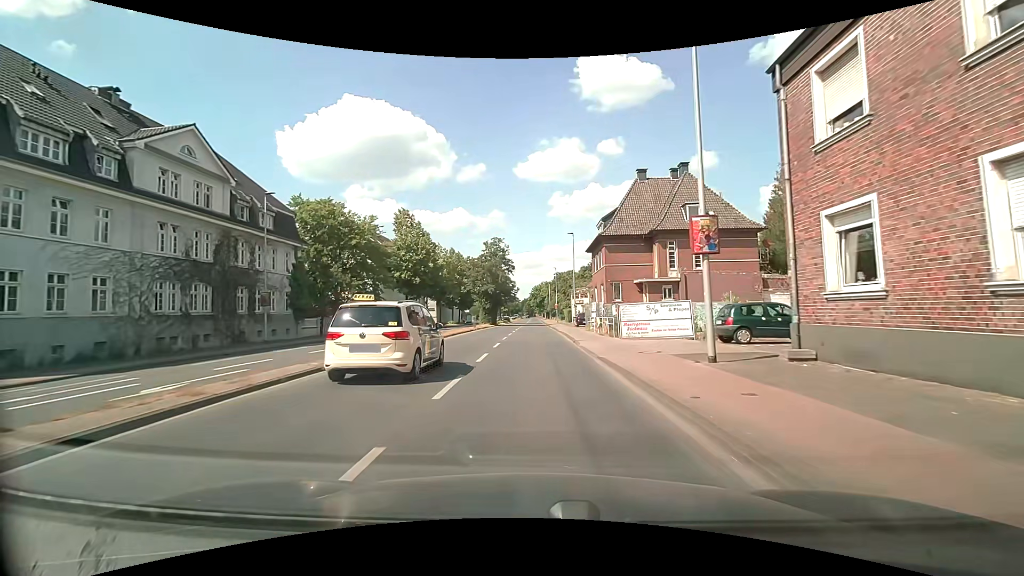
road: secondary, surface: asphalt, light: Day
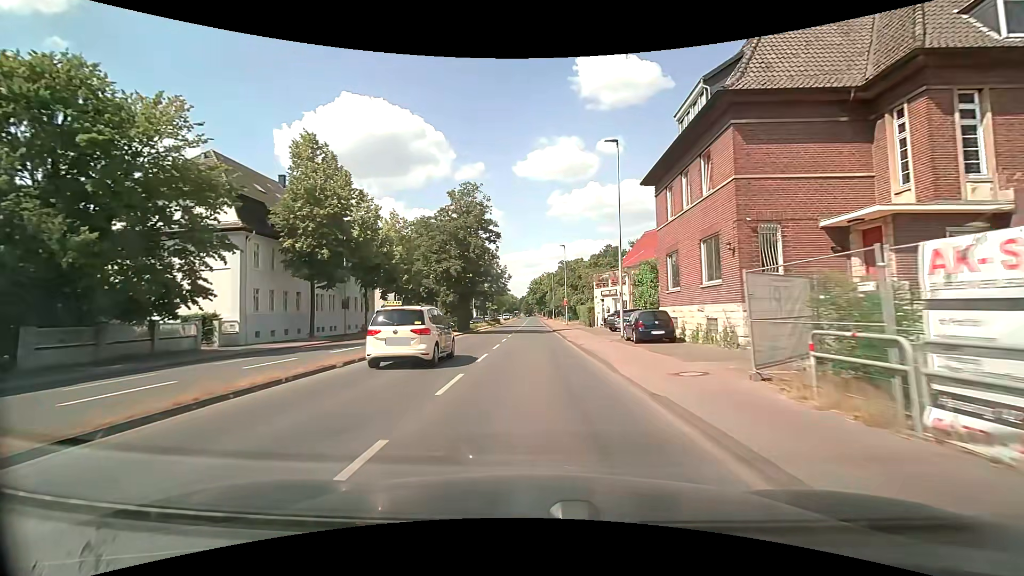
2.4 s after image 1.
(-0.4, +29.7) m; -1°
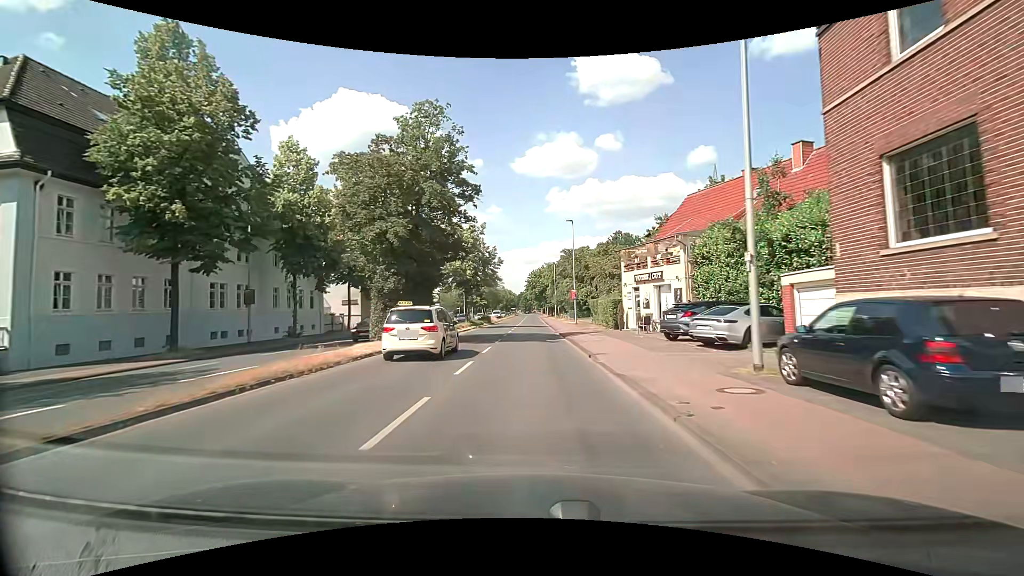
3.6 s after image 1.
(+0.1, +15.5) m; 0°
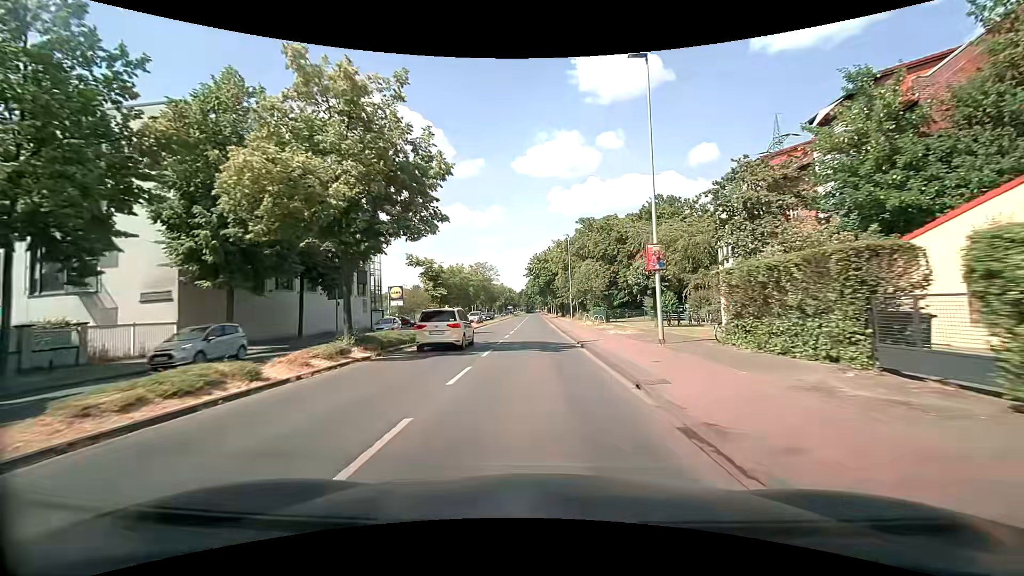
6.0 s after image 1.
(-0.1, +31.7) m; 0°
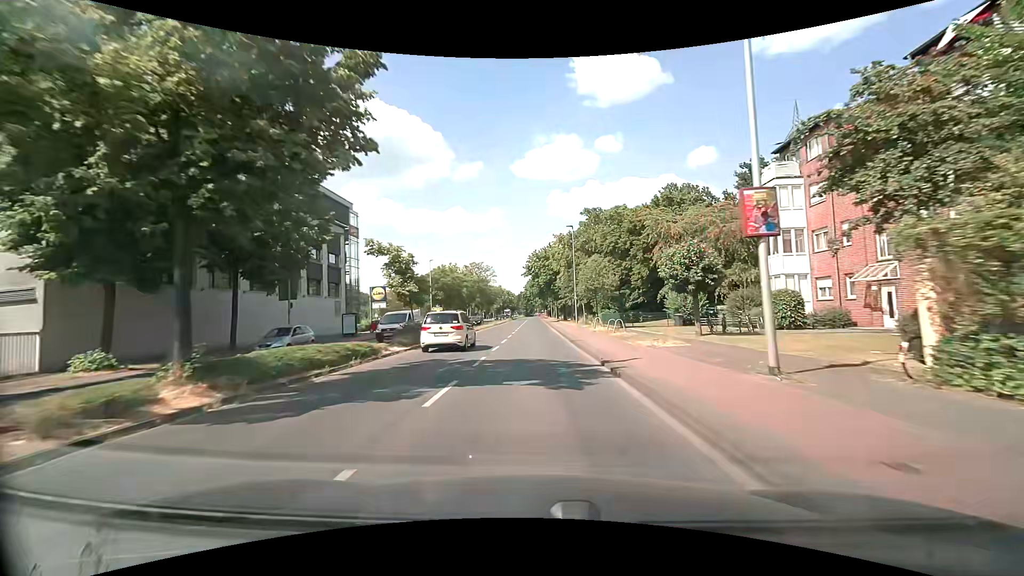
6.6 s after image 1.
(0.0, +8.0) m; 0°
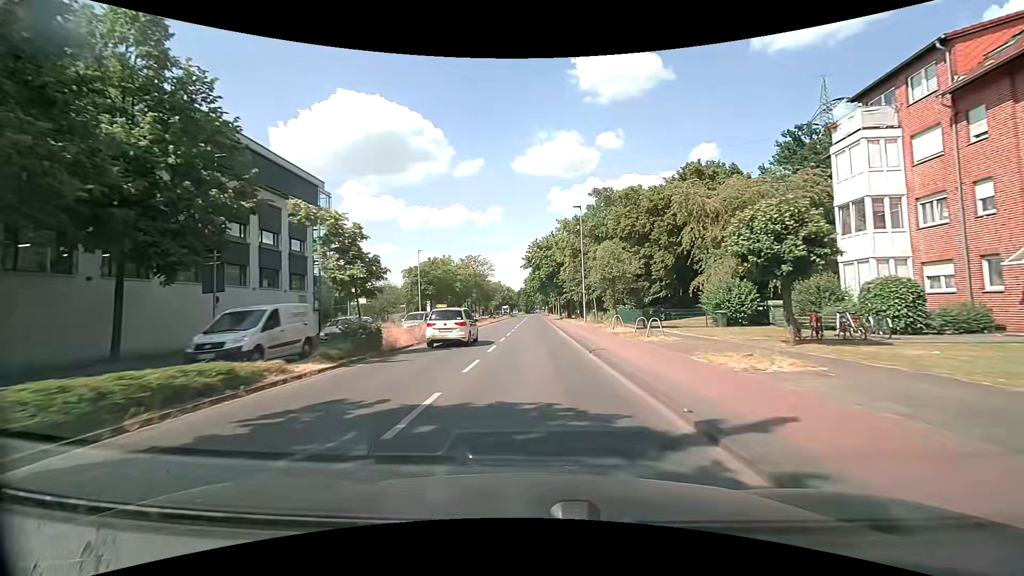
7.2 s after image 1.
(0.0, +8.1) m; 0°
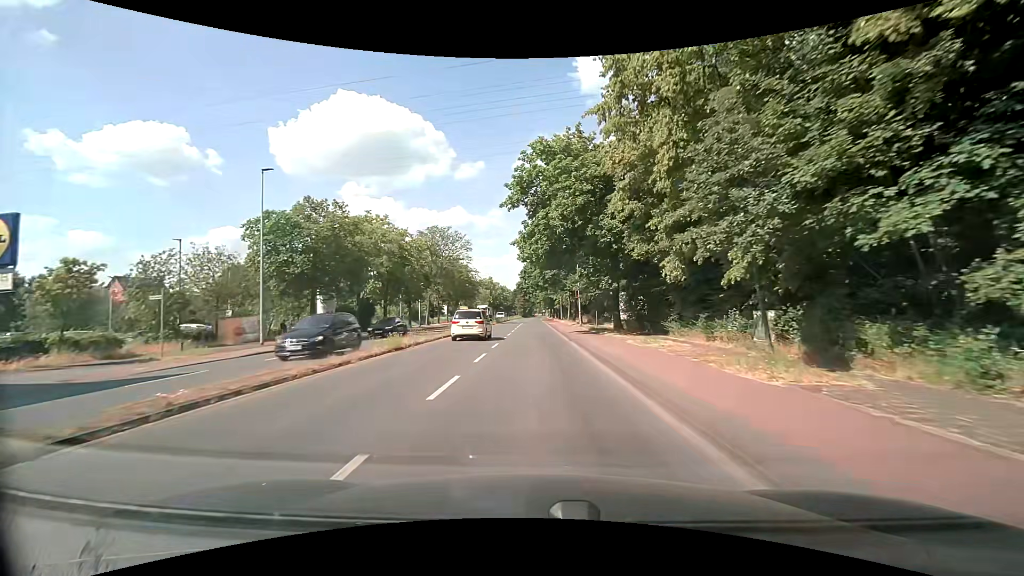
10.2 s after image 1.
(+0.2, +39.8) m; 0°
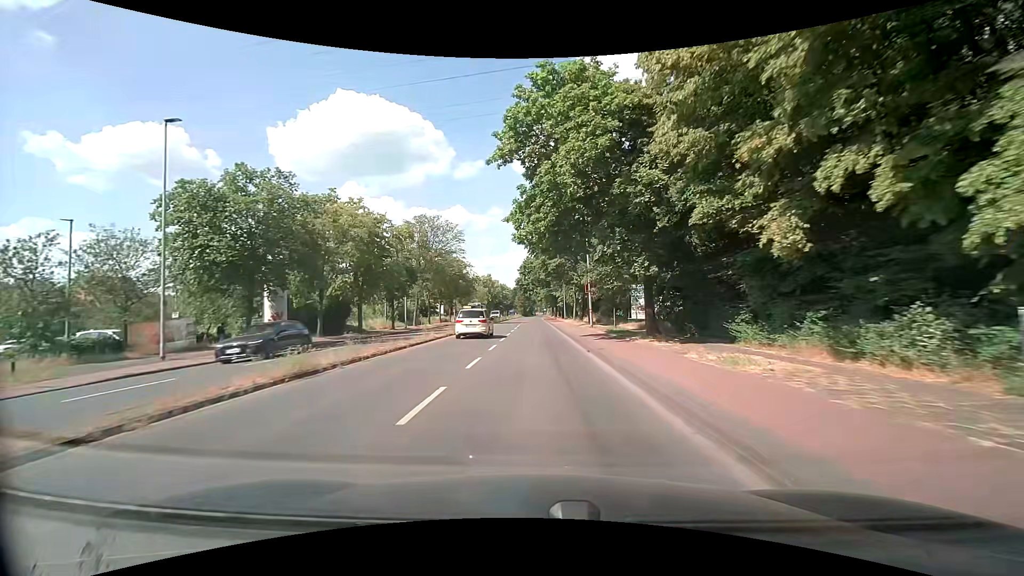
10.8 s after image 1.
(0.0, +7.8) m; 0°
(0, +10) (0, +20) (0, +30) (0, +40) (0, +50) (0, +60) (0, +70) (0, +80) (0, +90) (0, +100) m
